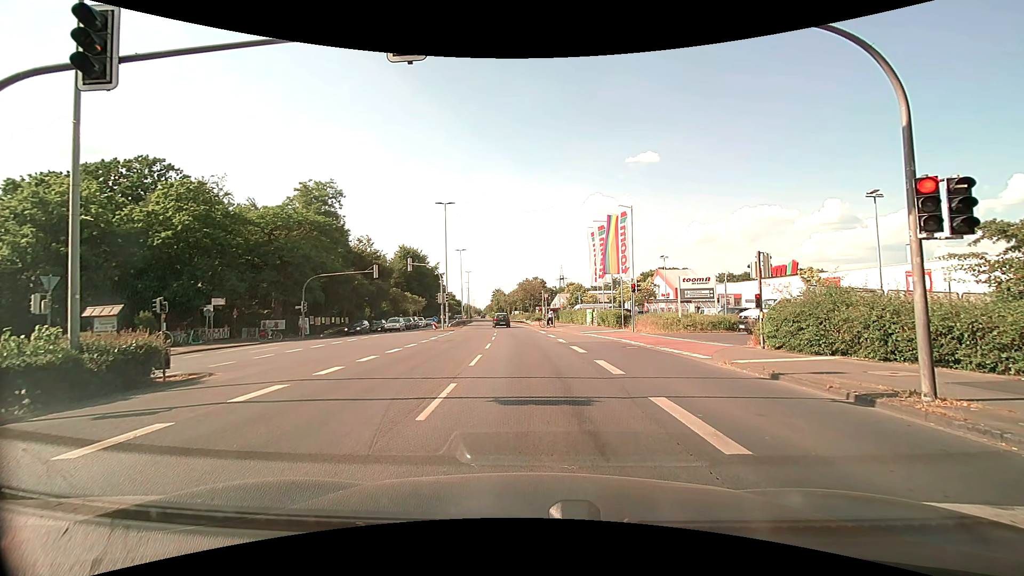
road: primary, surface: asphalt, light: Day
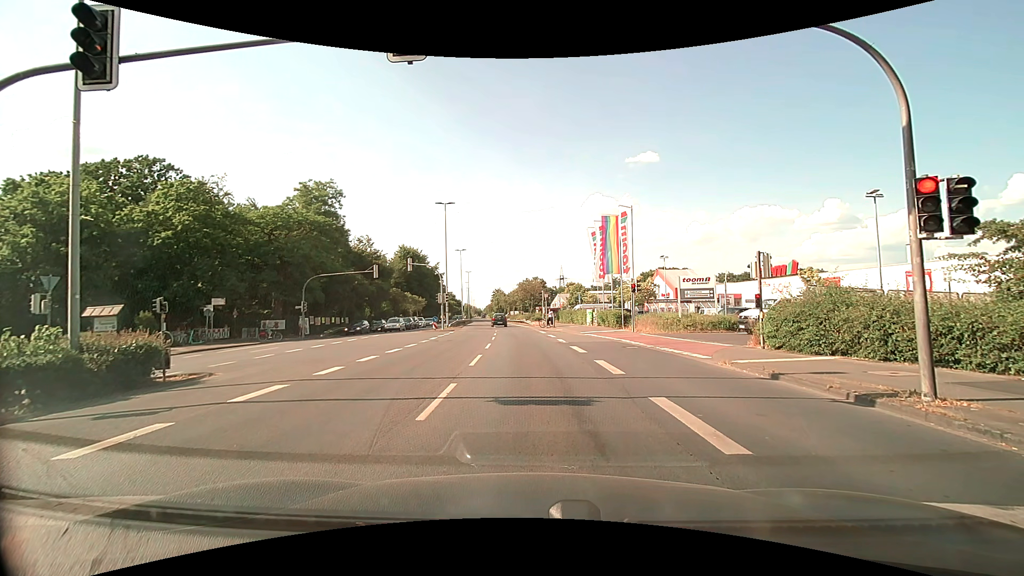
(0.0, 0.0) m; 0°
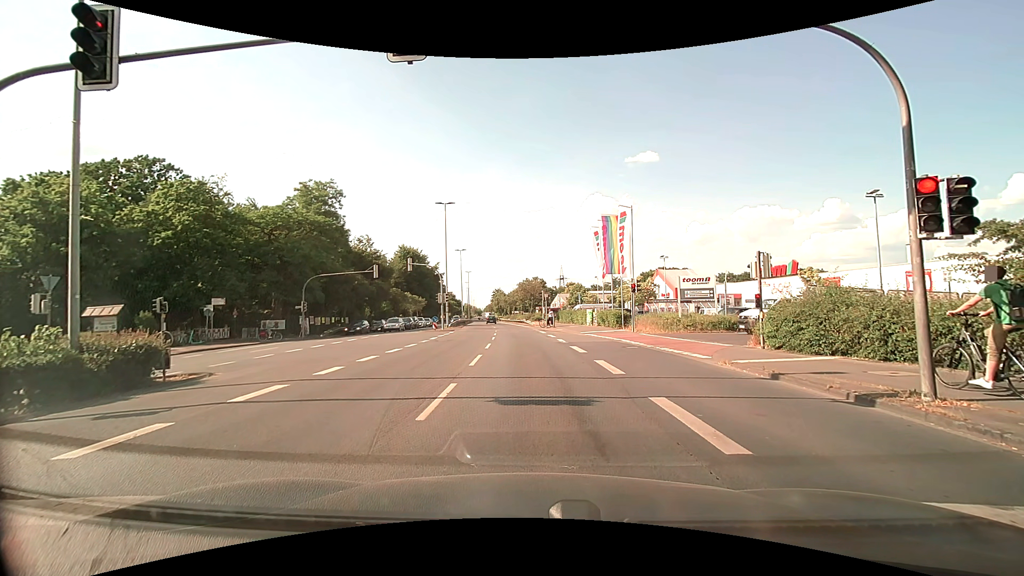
(0.0, 0.0) m; 0°
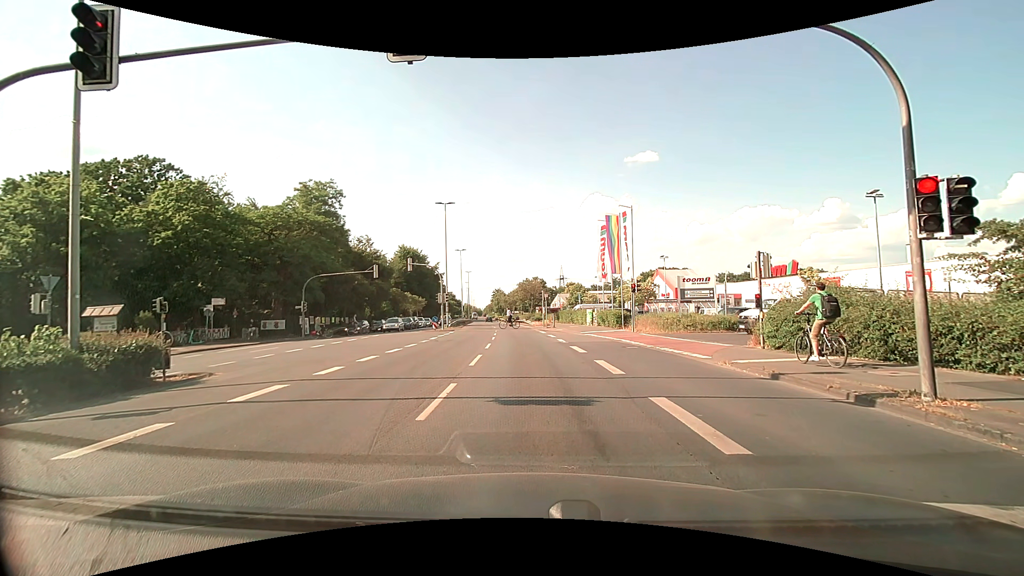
(0.0, 0.0) m; 0°
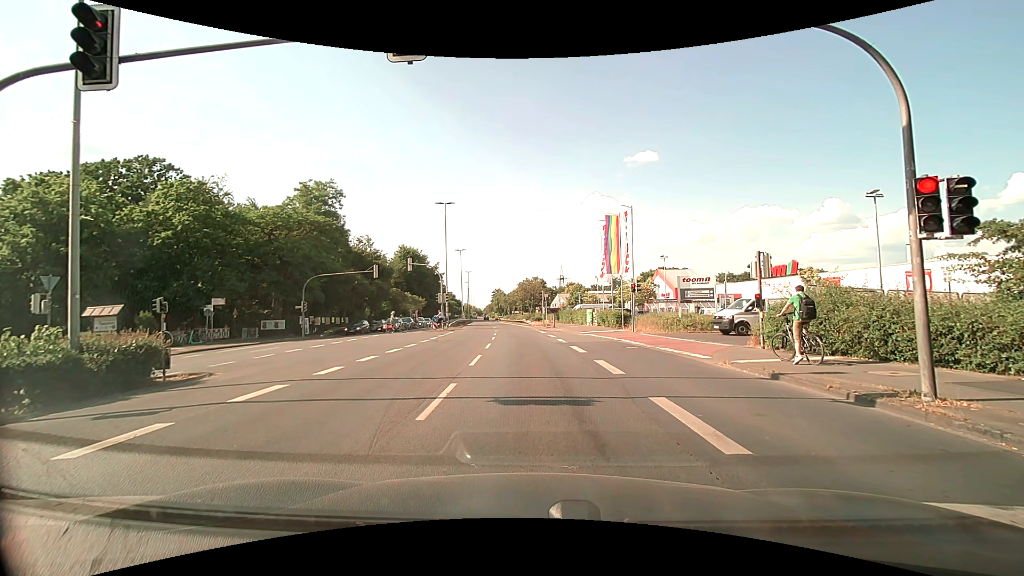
(0.0, 0.0) m; 0°
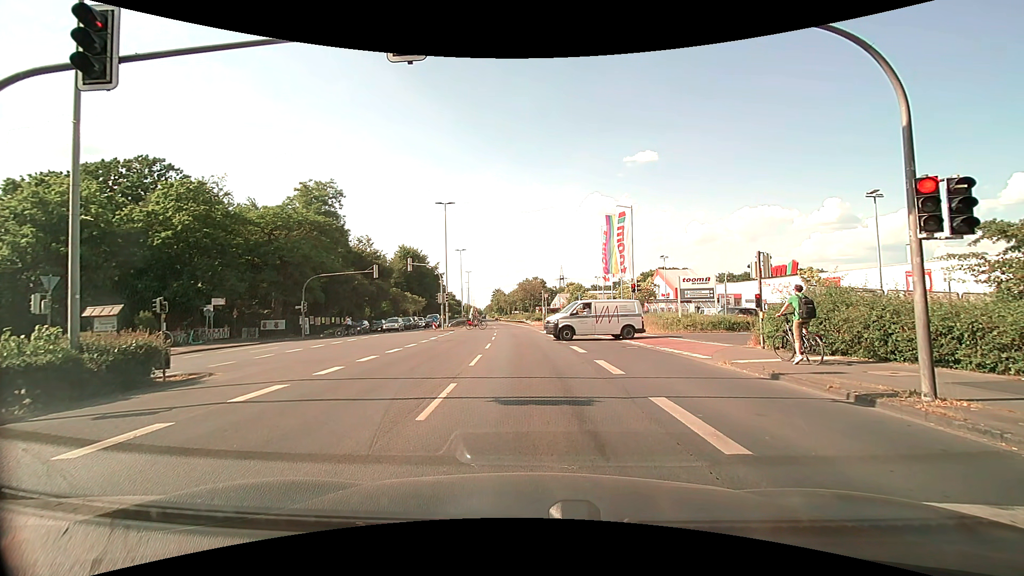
(0.0, 0.0) m; 0°
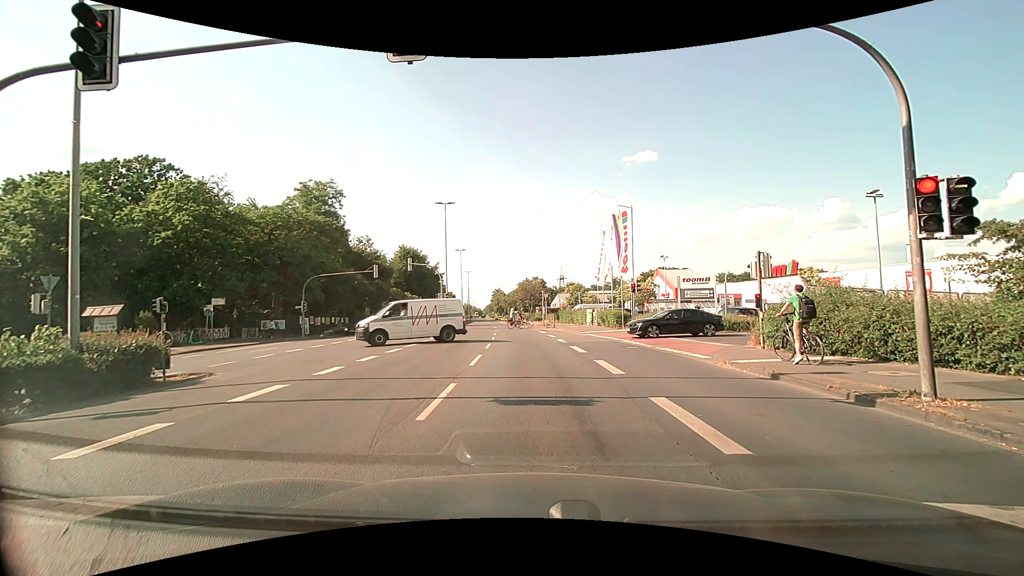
(0.0, 0.0) m; 0°
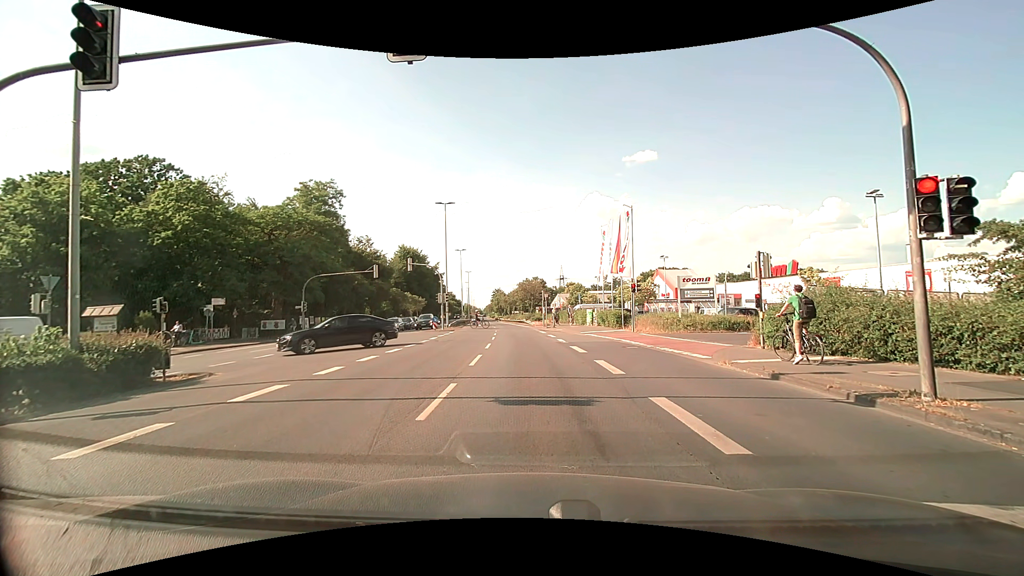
(0.0, 0.0) m; 0°
(0, +10) (0, +20) (-1, +30) (-2, +40) (-3, +50) (-4, +60) (-5, +70) (-6, +80) (-7, +90) (-8, +100) m
